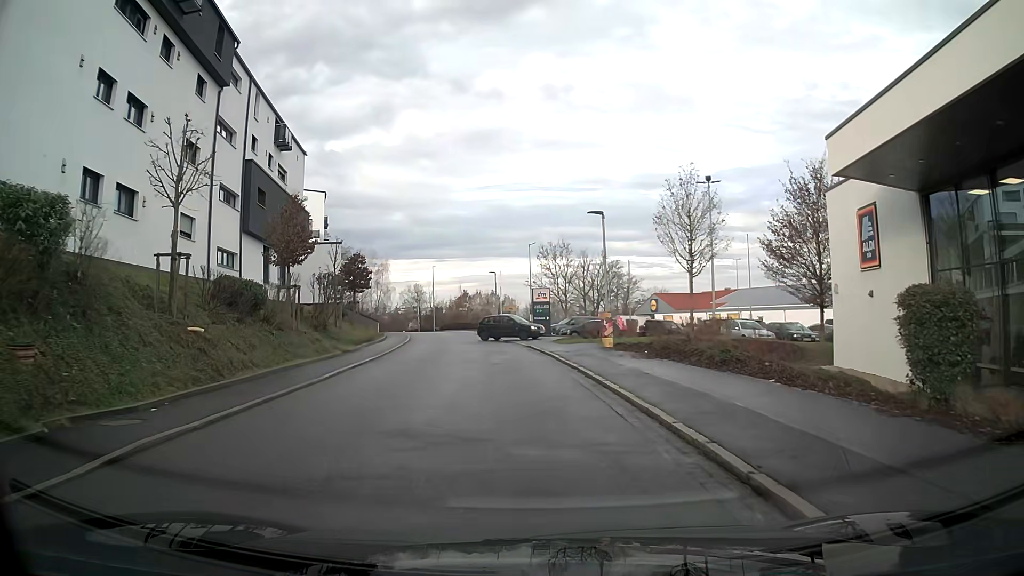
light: Day
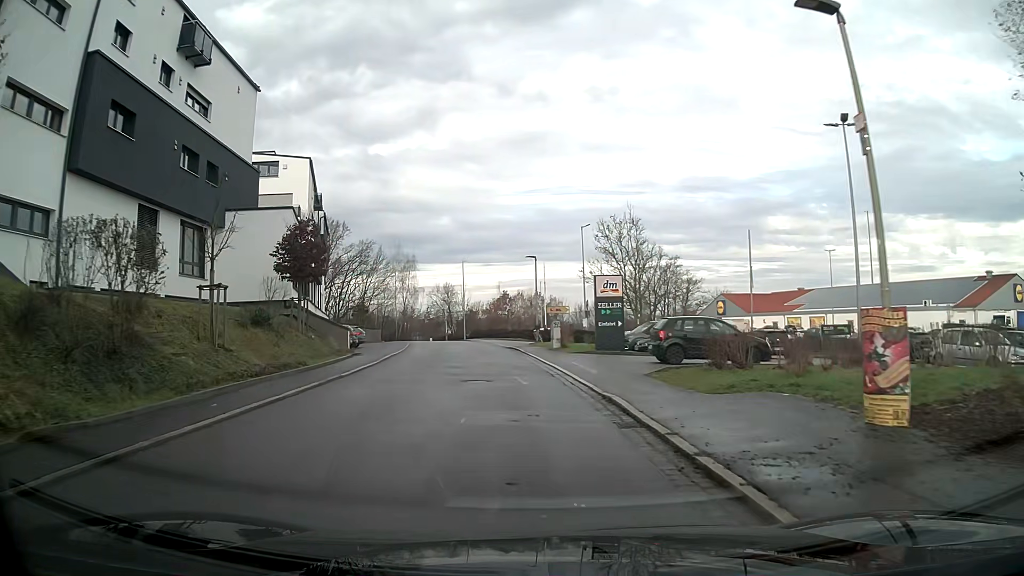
(-0.6, +17.9) m; -4°
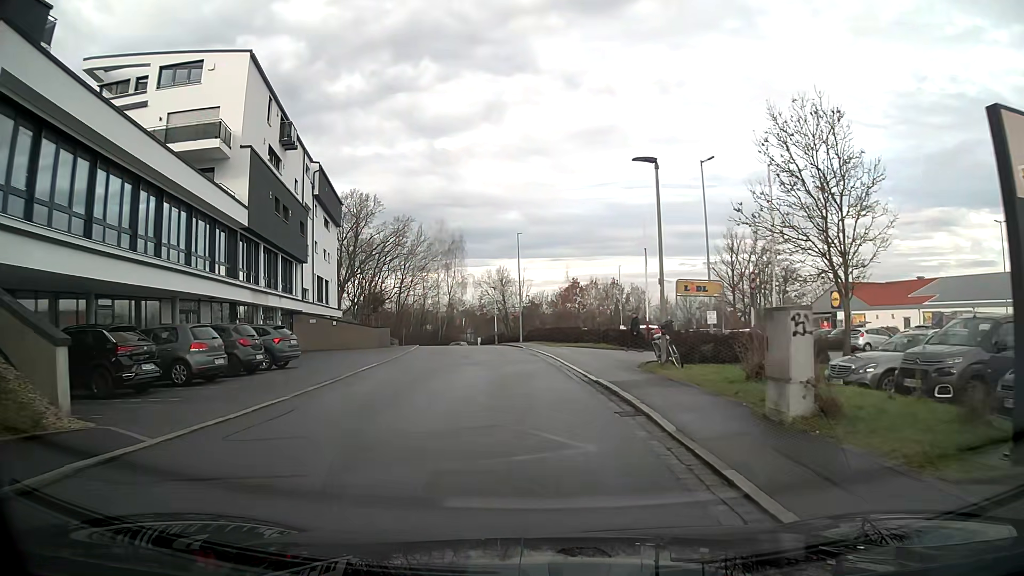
(-1.1, +22.6) m; -6°
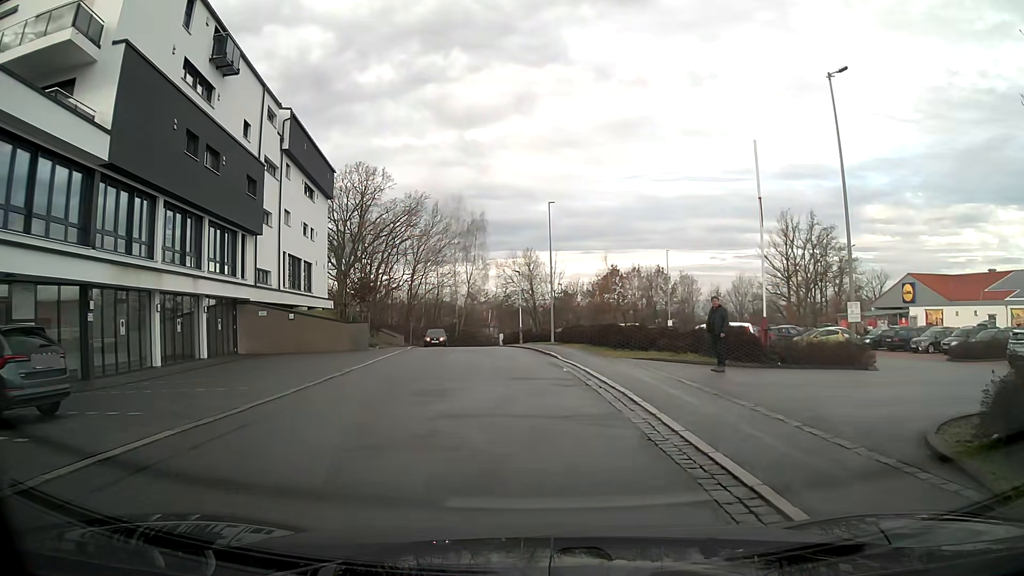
(-0.3, +12.9) m; -1°
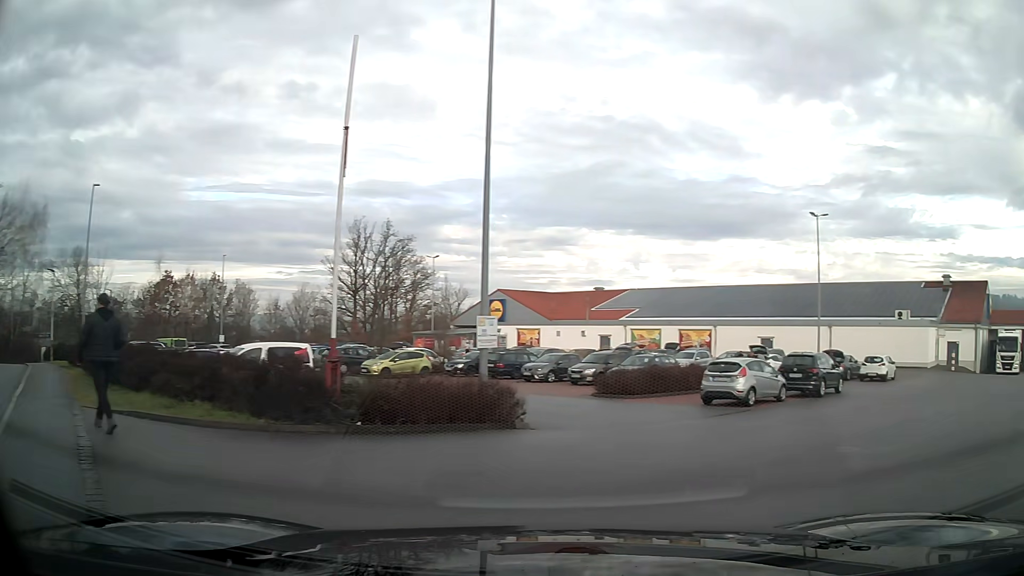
(+2.2, +8.7) m; +43°
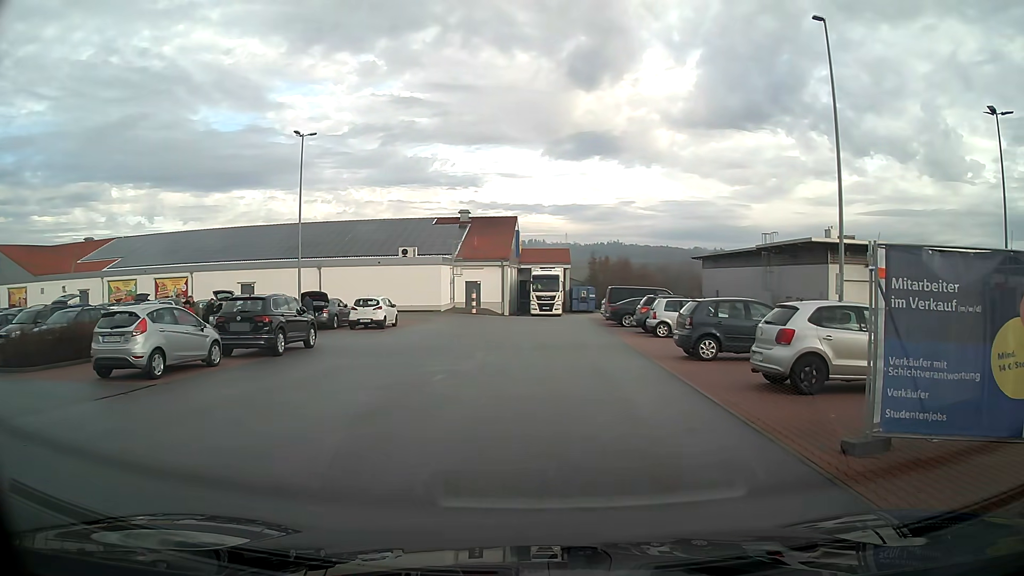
(+2.8, +6.9) m; +35°
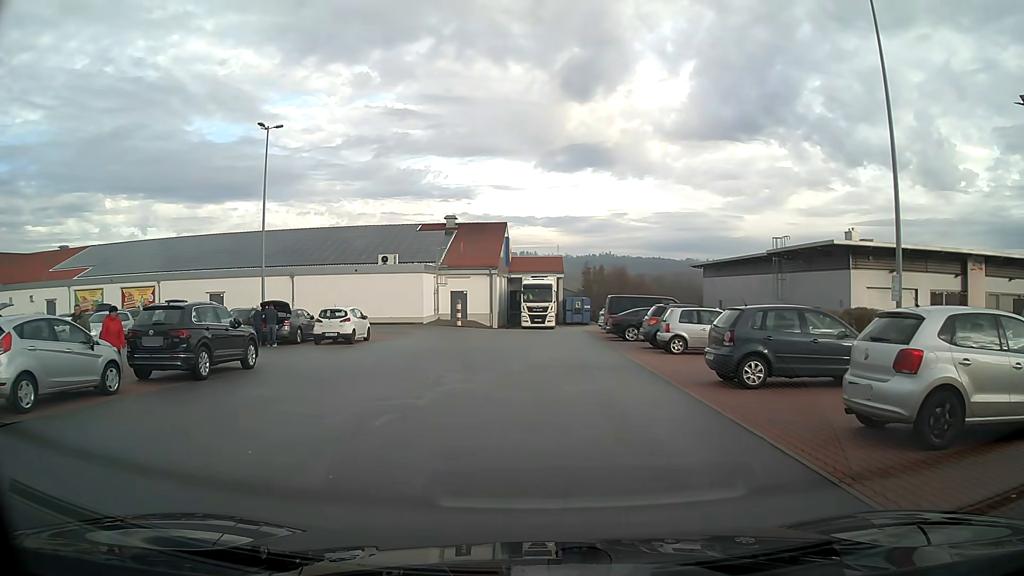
(0.0, +4.0) m; 0°
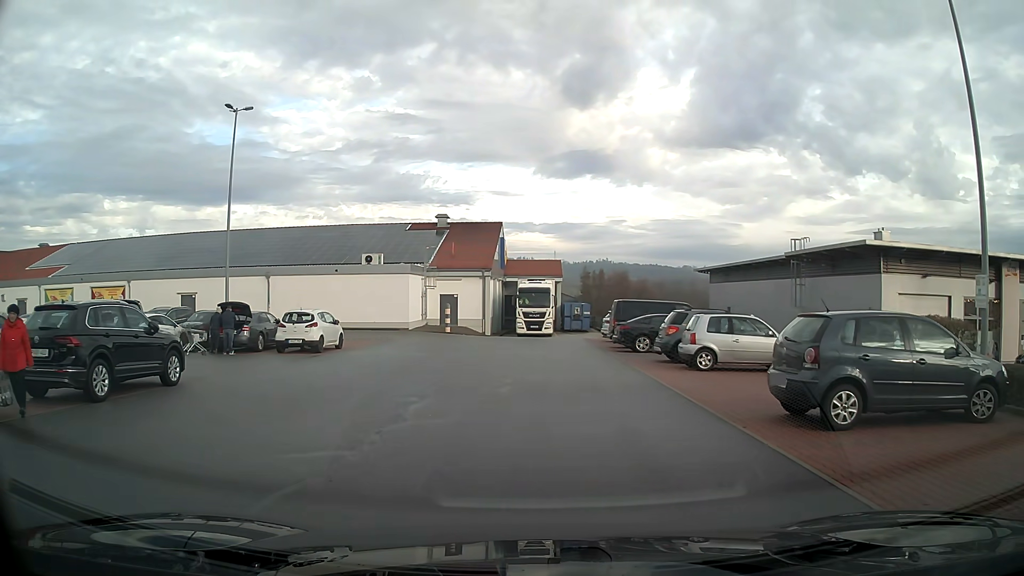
(0.0, +3.8) m; 0°
(0, +10) (-4, +18) (-14, +20) (-24, +21) (-34, +21) (-44, +21) (-53, +18) (-53, +8) (-47, +1) (-37, 0) m
